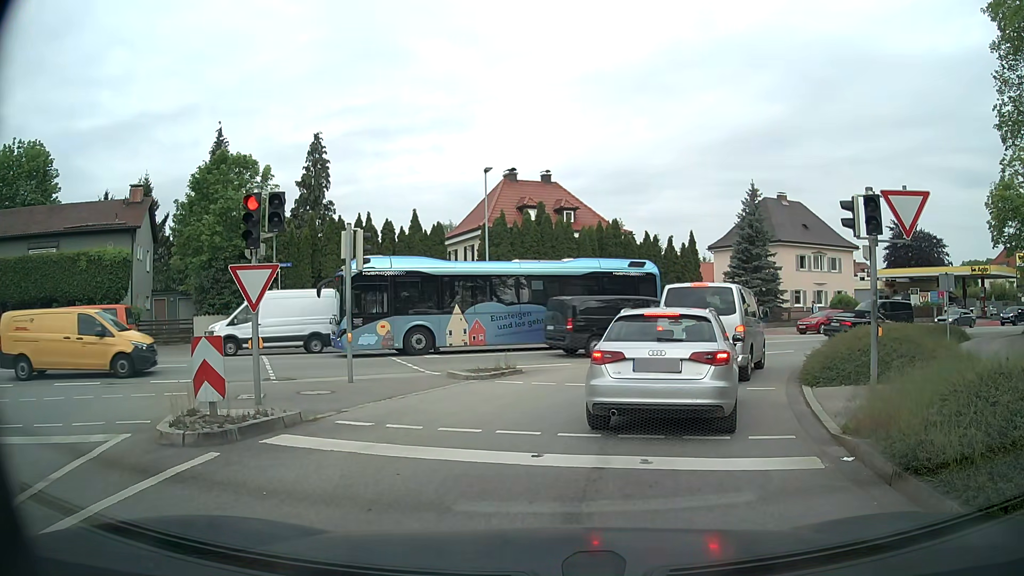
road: tertiary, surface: asphalt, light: Day
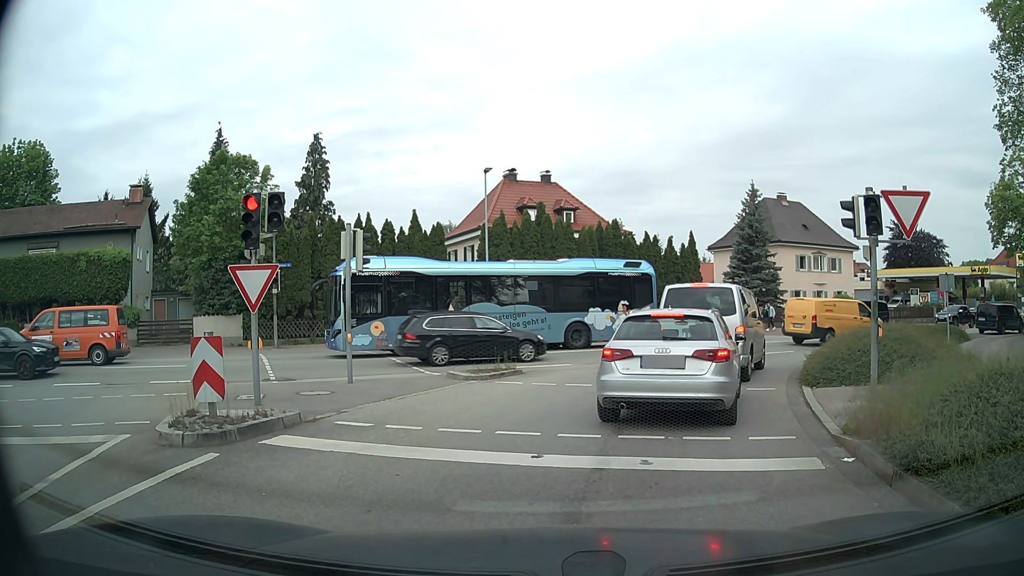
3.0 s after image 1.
(0.0, +0.1) m; 0°
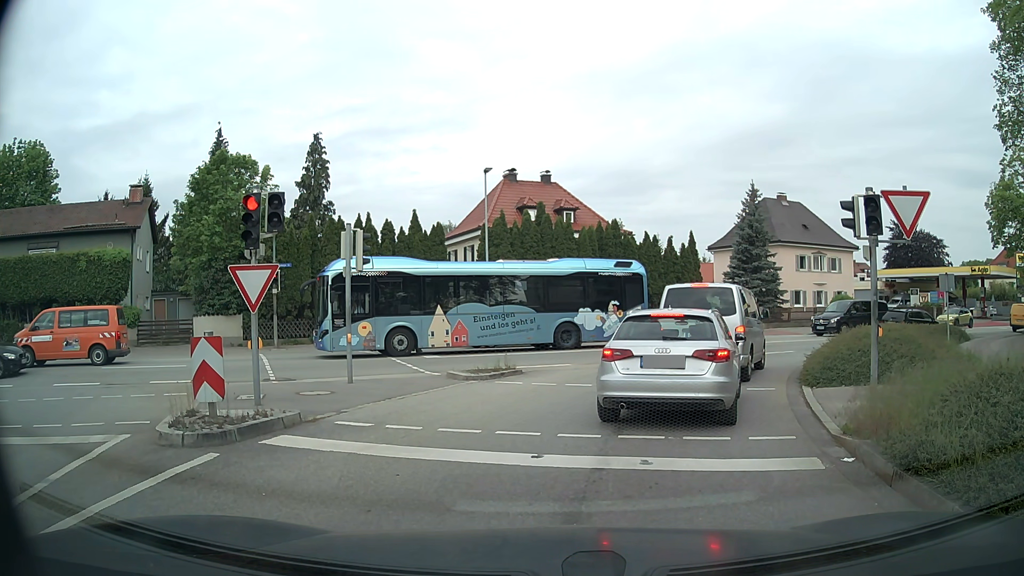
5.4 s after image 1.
(0.0, 0.0) m; 0°
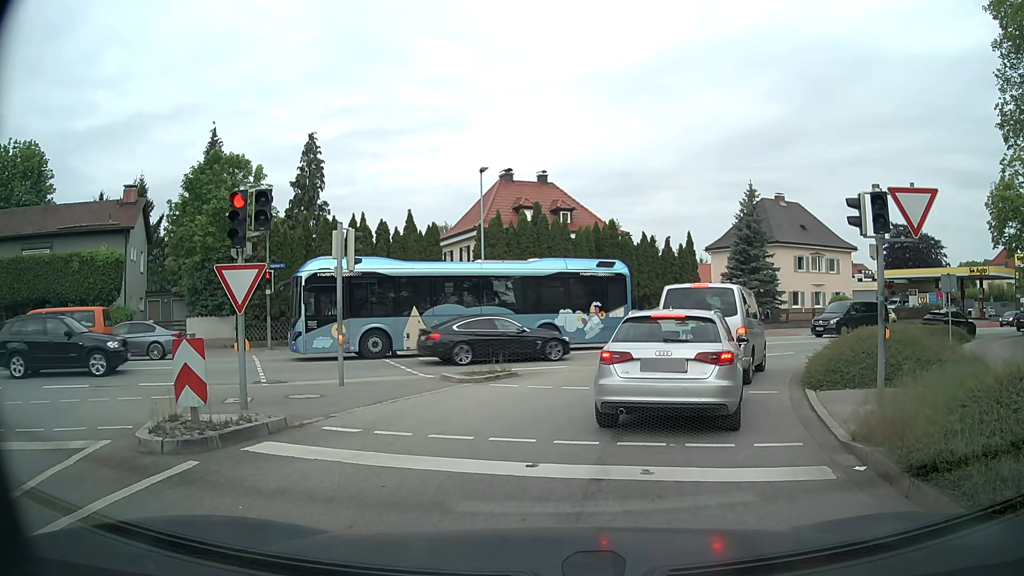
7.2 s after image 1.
(0.0, +0.3) m; 0°
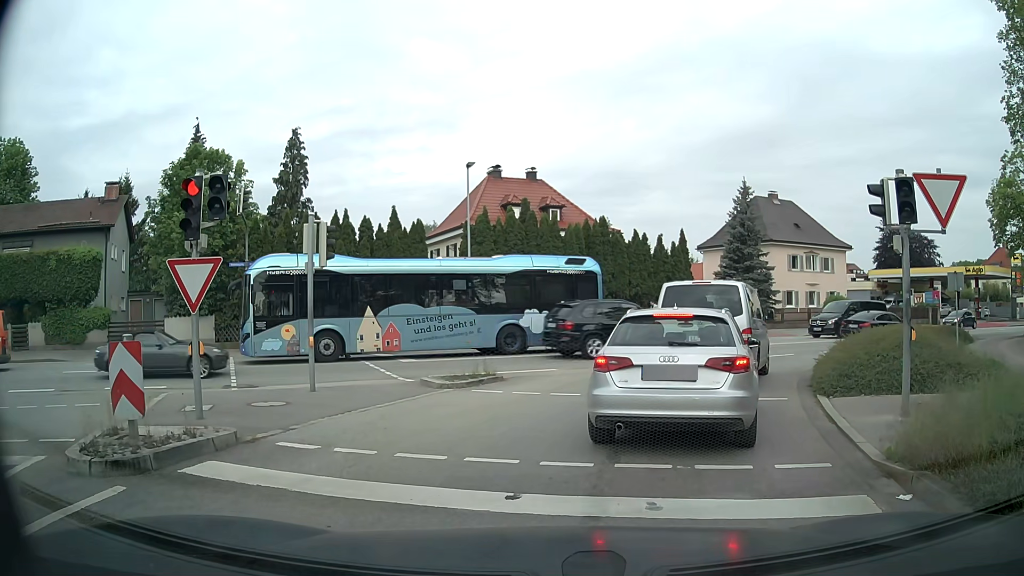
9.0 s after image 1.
(0.0, +1.1) m; 0°
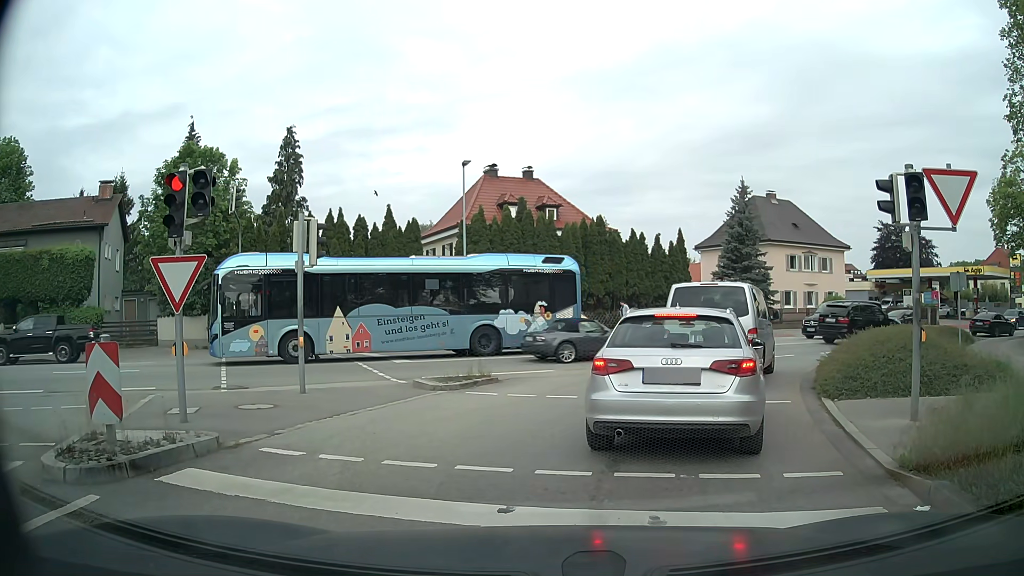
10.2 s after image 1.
(0.0, +0.3) m; 0°
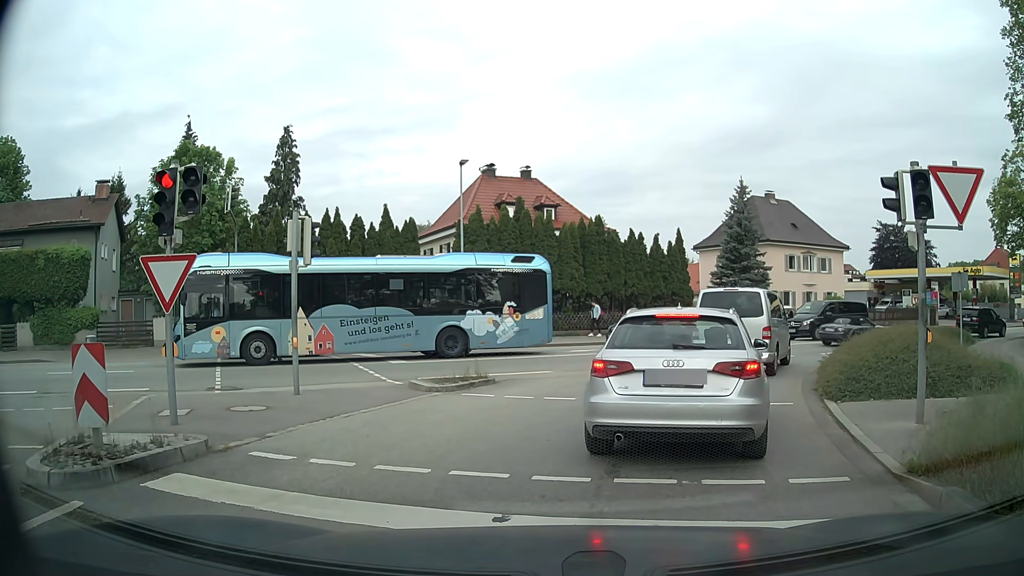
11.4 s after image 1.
(0.0, +0.2) m; 0°
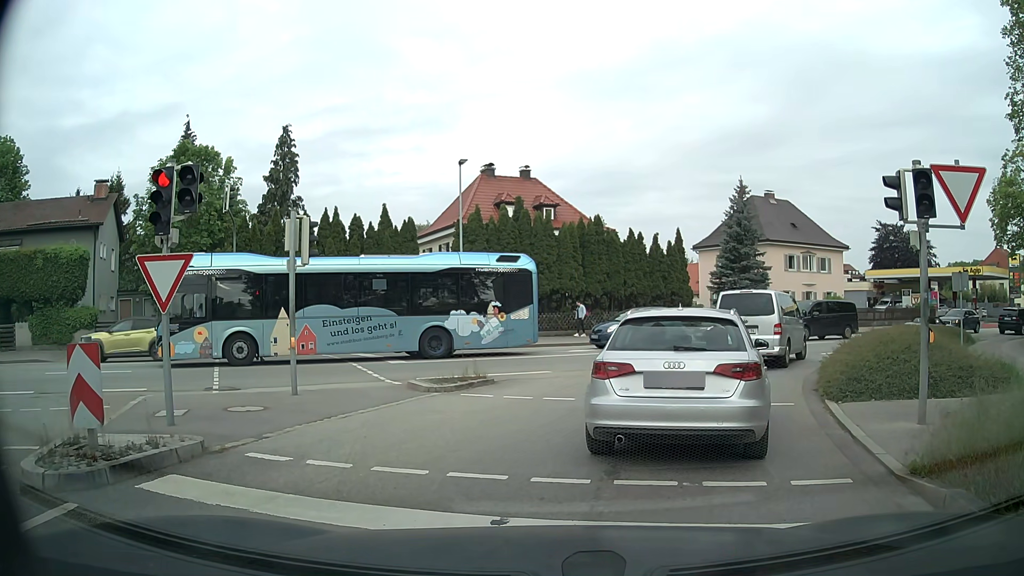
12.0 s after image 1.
(0.0, +0.1) m; 0°
